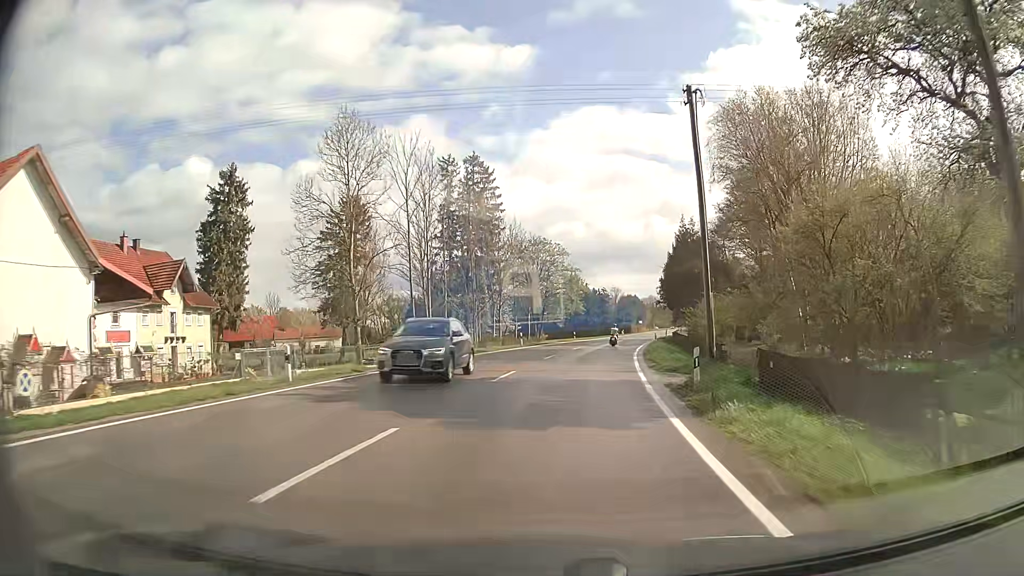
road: secondary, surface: asphalt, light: Day
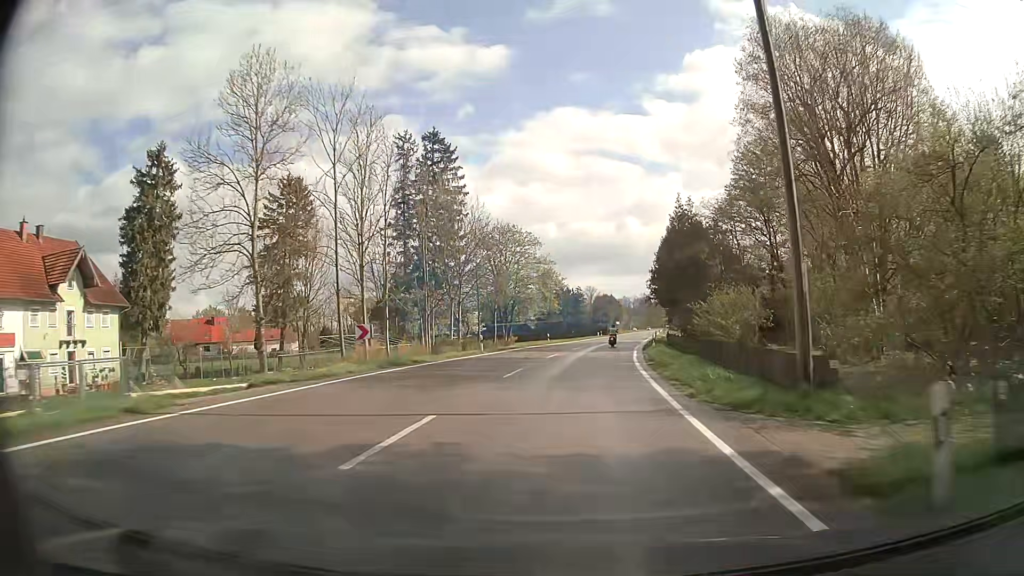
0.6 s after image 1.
(+0.2, +10.8) m; +2°
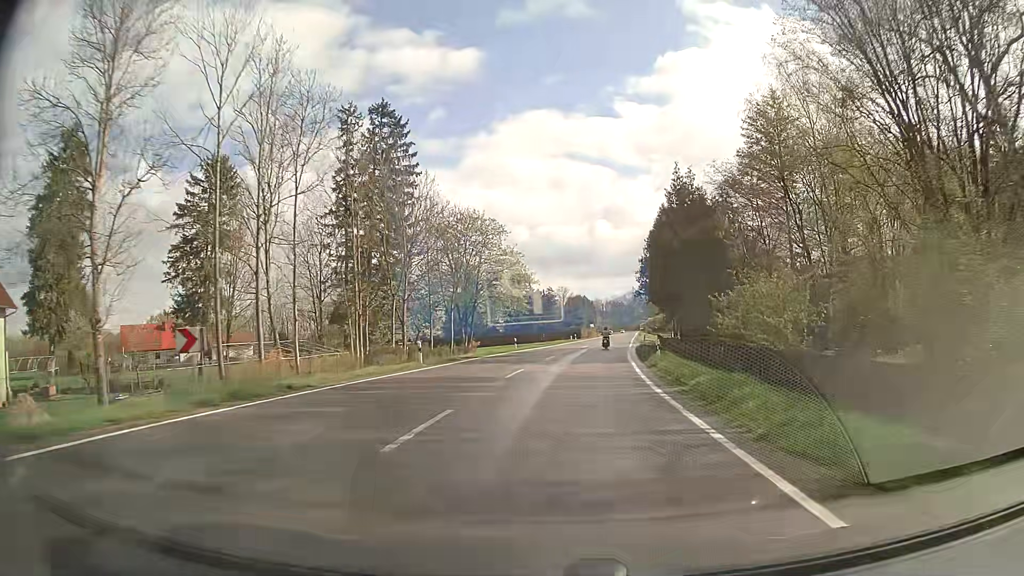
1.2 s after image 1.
(+0.2, +10.7) m; +2°
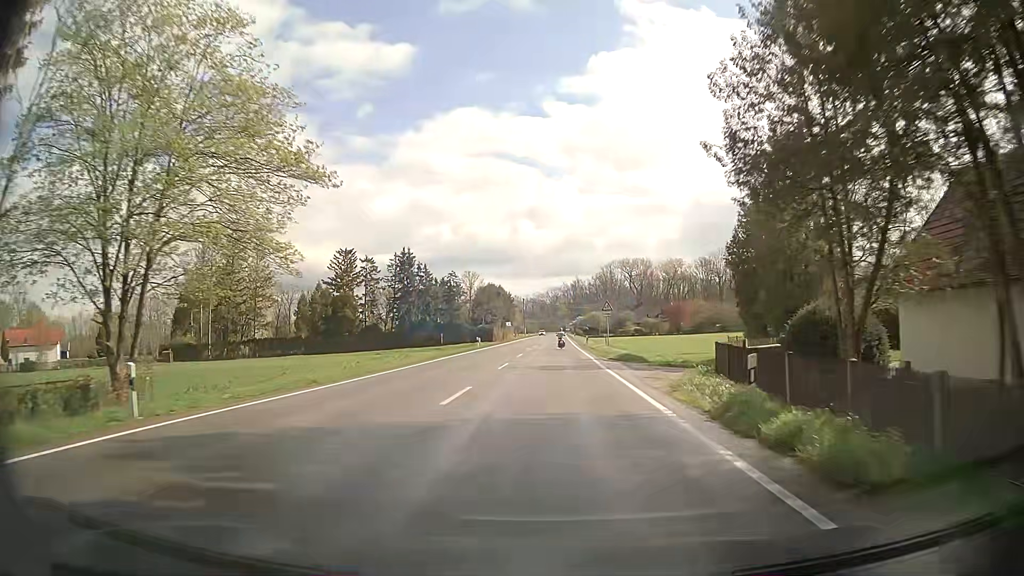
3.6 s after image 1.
(+3.1, +42.8) m; +7°
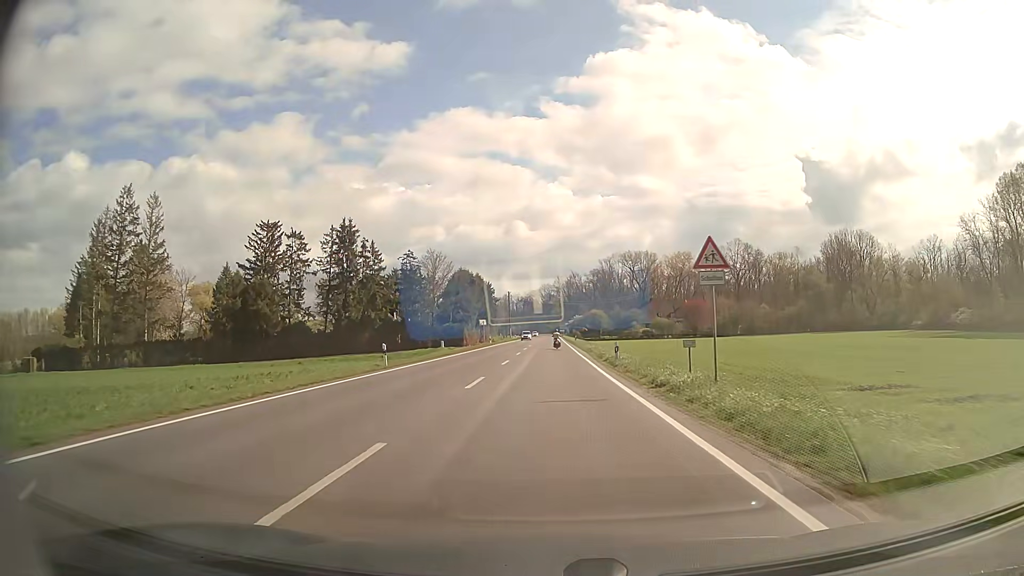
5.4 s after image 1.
(+0.5, +32.3) m; +1°
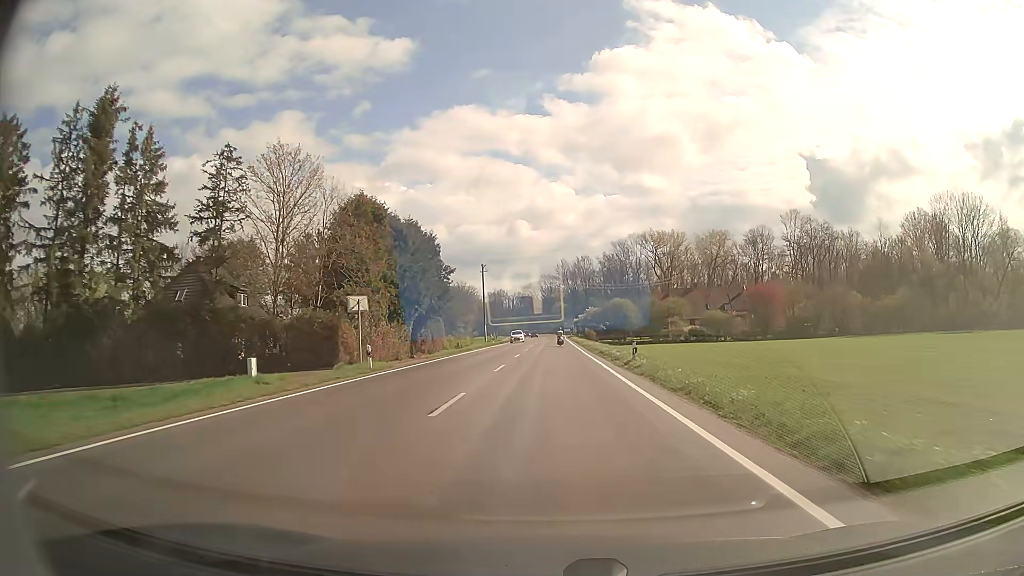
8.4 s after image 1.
(+0.3, +53.8) m; 0°
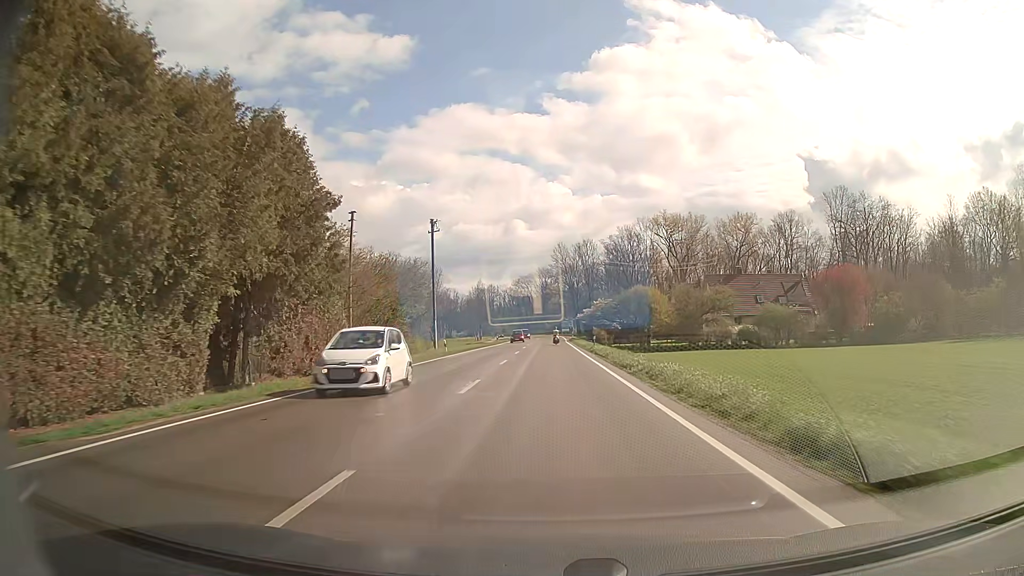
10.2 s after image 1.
(+0.1, +32.2) m; 0°
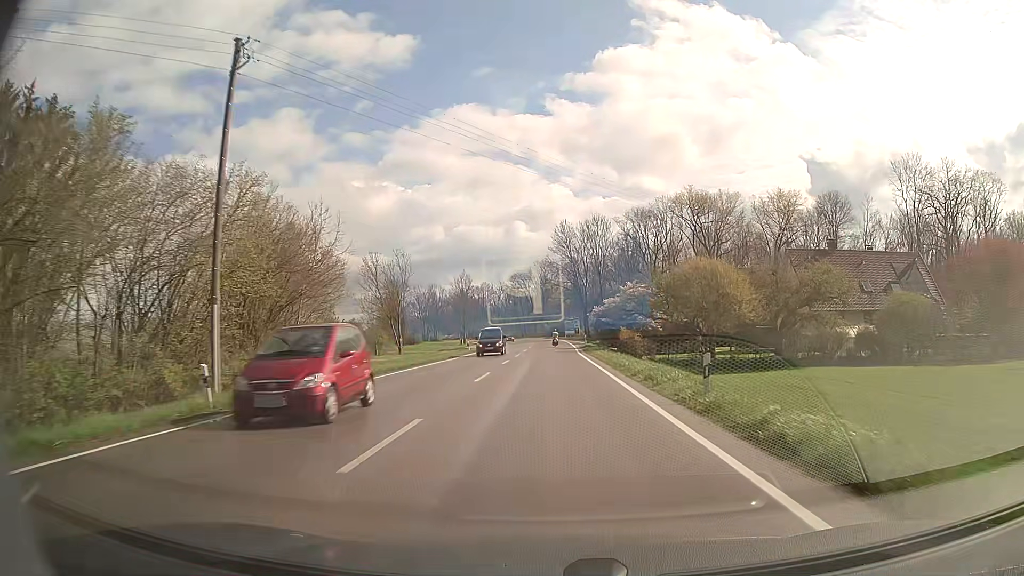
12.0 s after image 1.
(+0.1, +32.2) m; 0°
(0, +10) (0, +20) (0, +30) (0, +40) (0, +50) (0, +60) (0, +70) (0, +80) (0, +90) (0, +100) m
